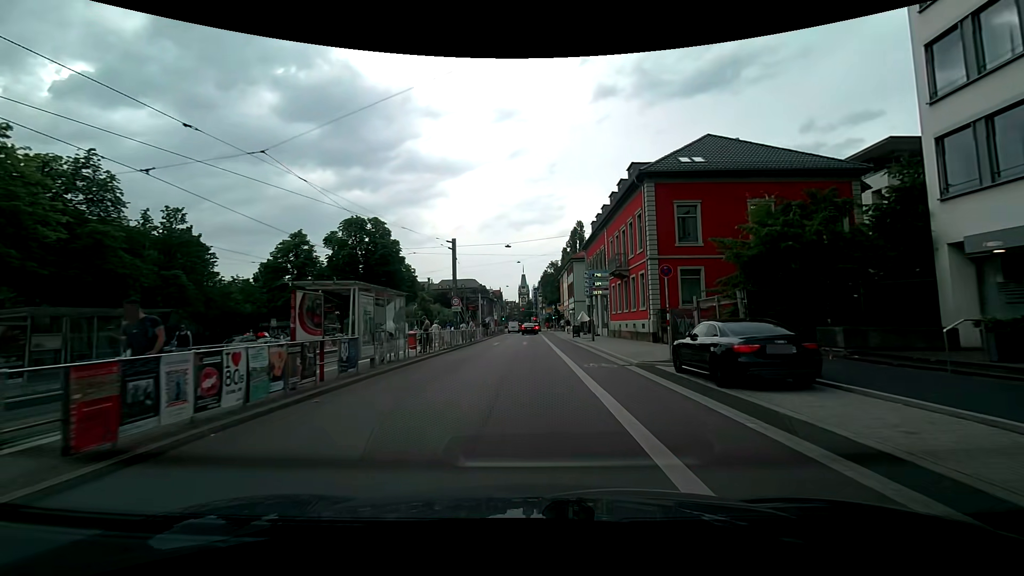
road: secondary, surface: asphalt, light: Day
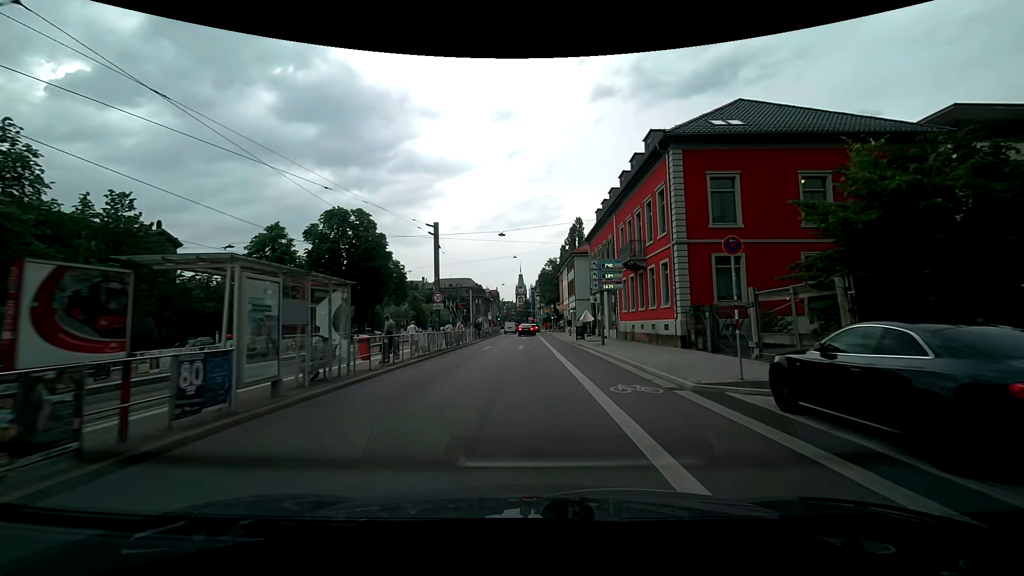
(0.0, +5.6) m; +1°
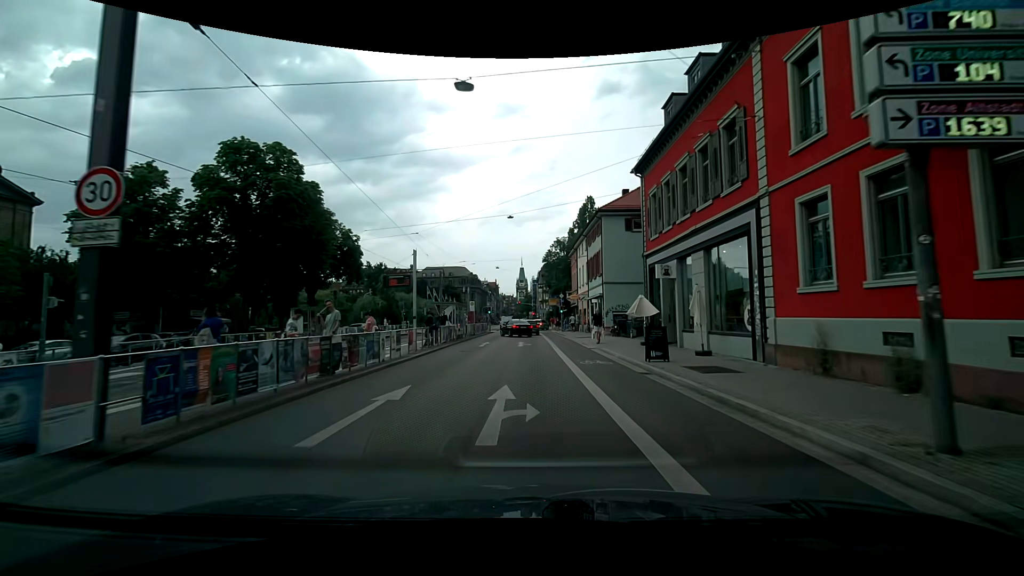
(-0.2, +21.9) m; -2°
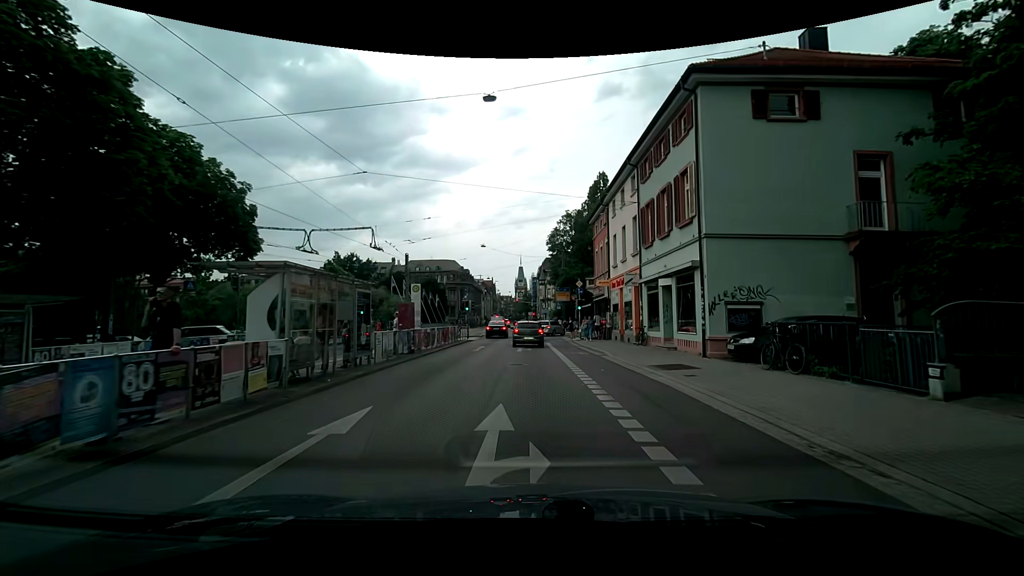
(+0.2, +22.4) m; +1°
(0, +10) (0, +20) (0, +30) (0, +40) (0, +50) (0, +60) (-1, +70) (-1, +80) (-1, +90) (-1, +100) m
